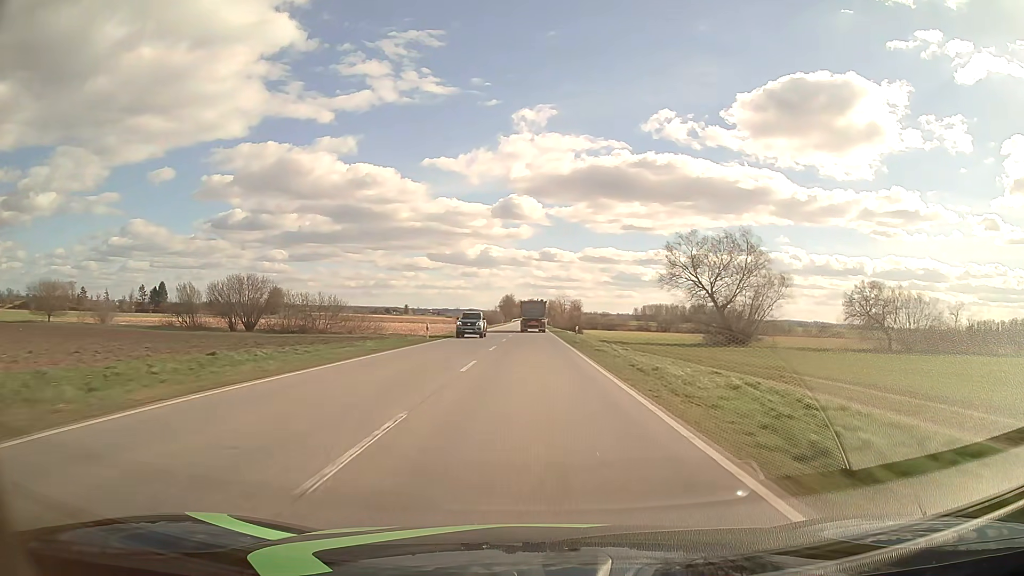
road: primary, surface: asphalt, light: Day
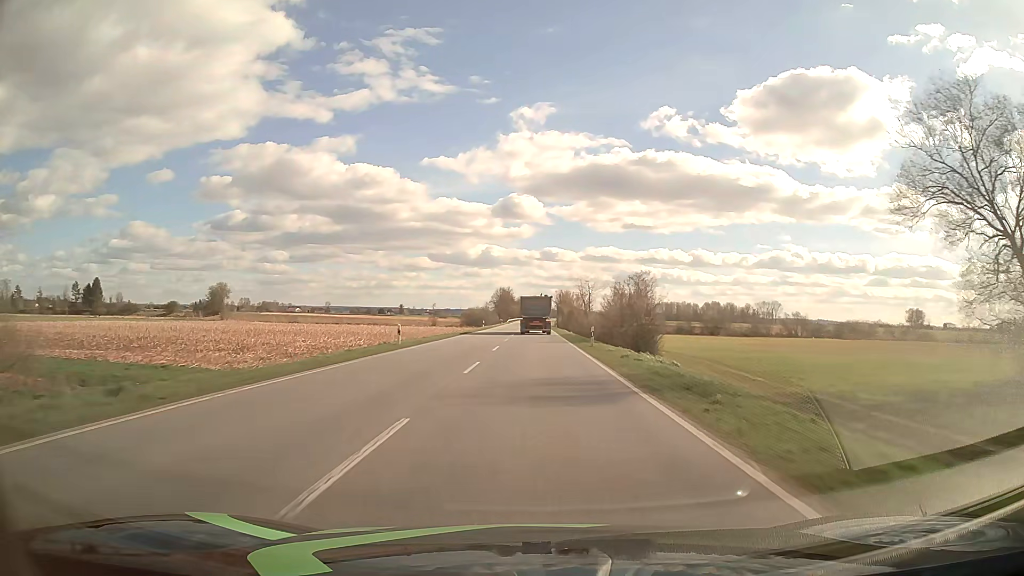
(-0.1, +58.4) m; 0°
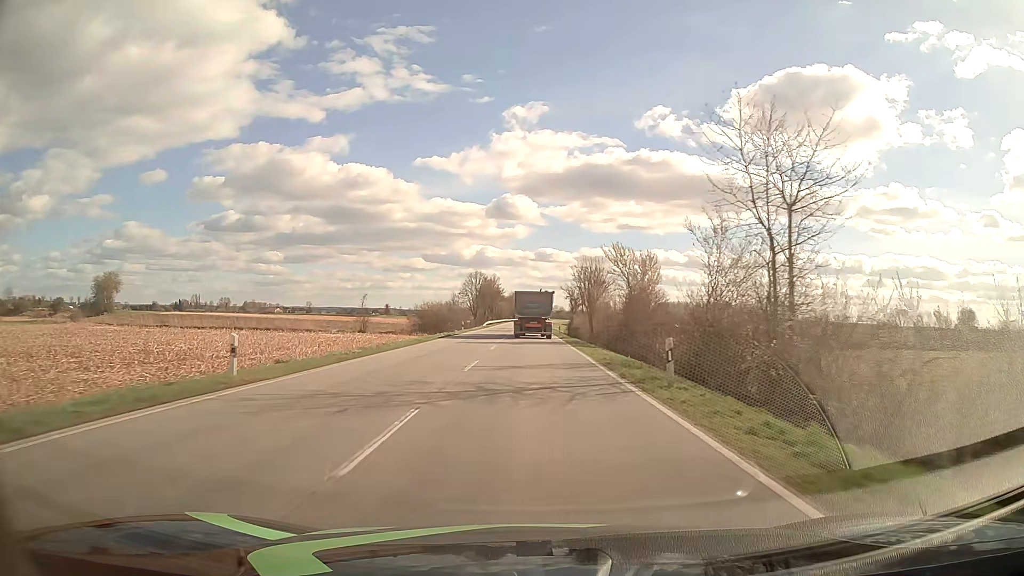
(+0.1, +68.3) m; 0°
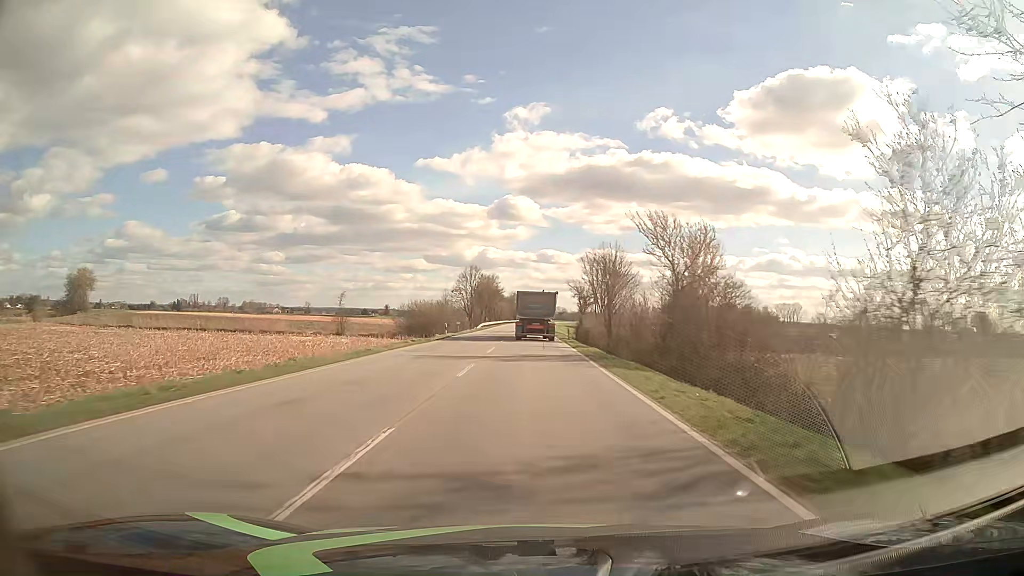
(0.0, +13.0) m; 0°
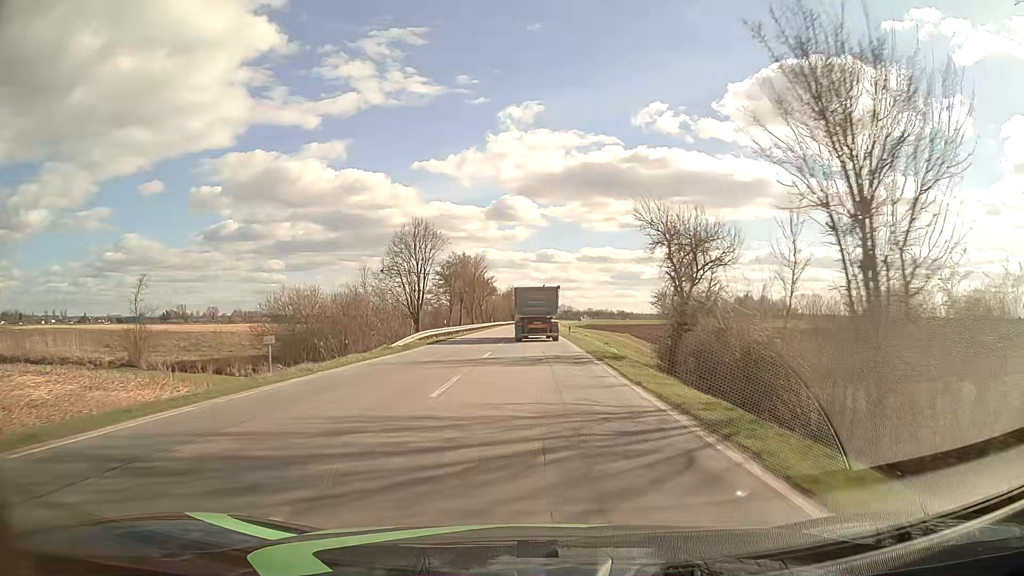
(0.0, +50.2) m; 0°
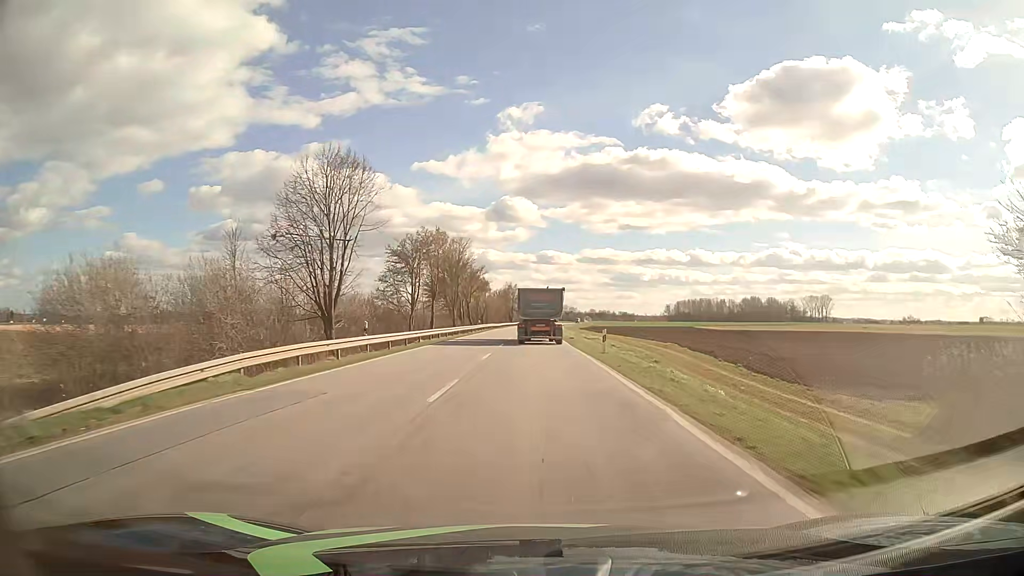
(-0.1, +24.0) m; 0°
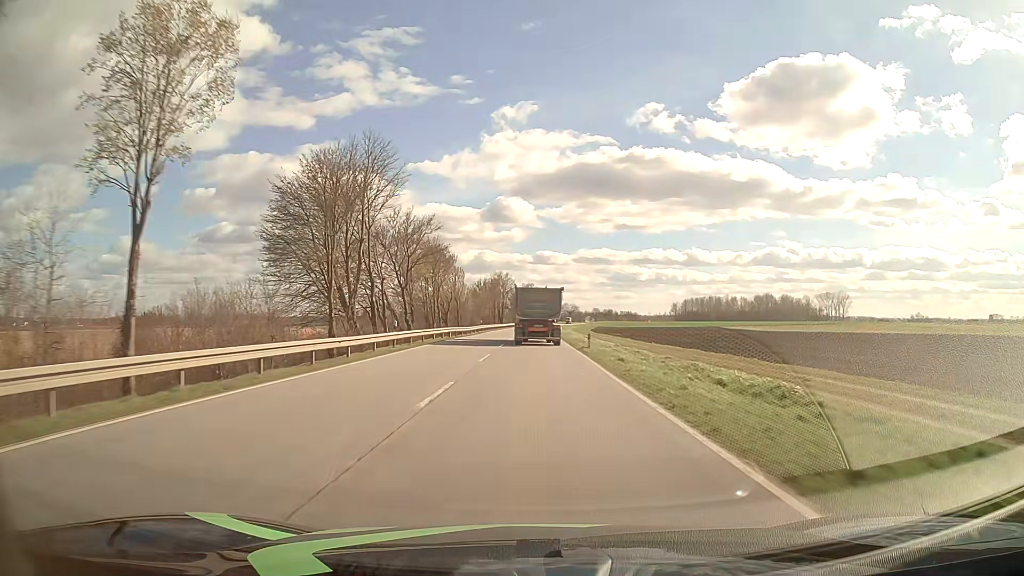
(+0.1, +47.1) m; 0°
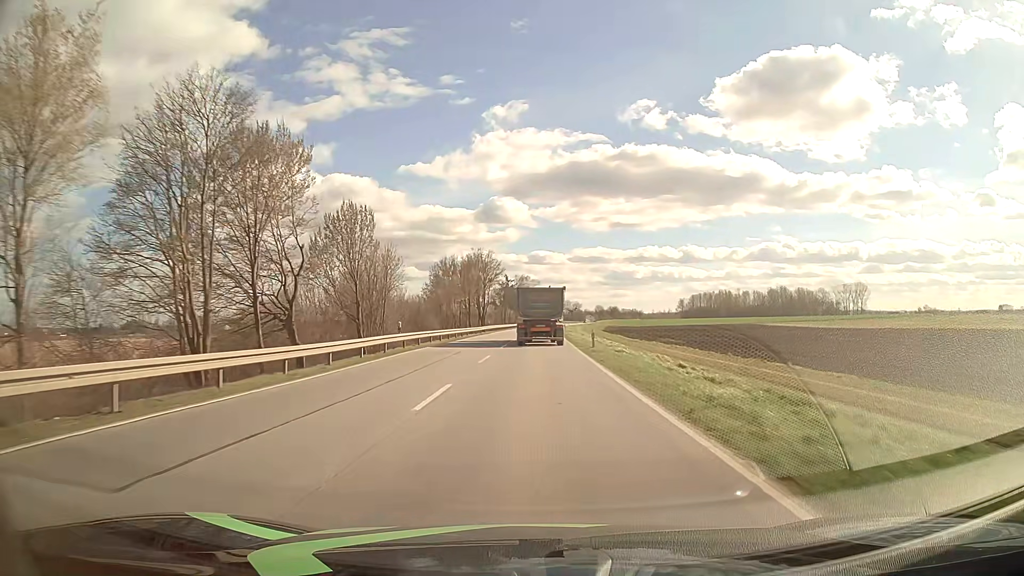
(+0.2, +46.5) m; 0°
(0, +10) (0, +20) (0, +30) (0, +40) (0, +50) (0, +60) (+1, +70) (+1, +80) (+1, +90) (+2, +100) m
